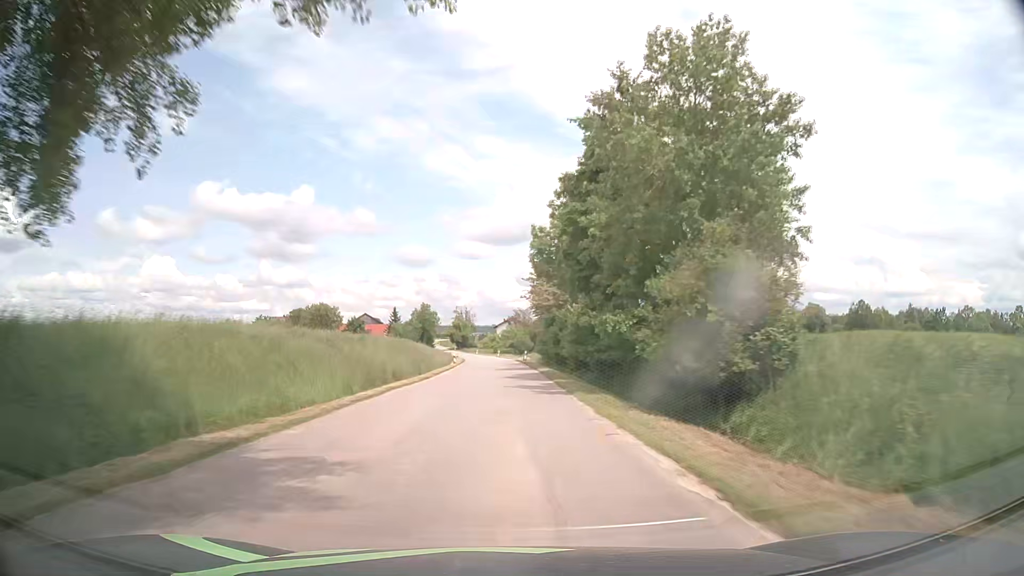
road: tertiary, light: Day
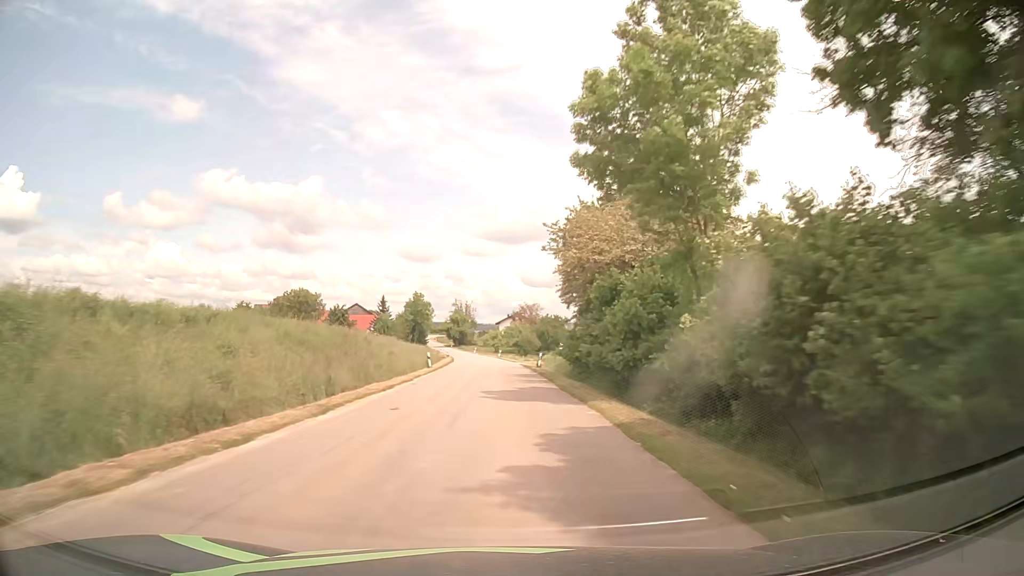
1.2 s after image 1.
(-0.3, +23.8) m; -1°
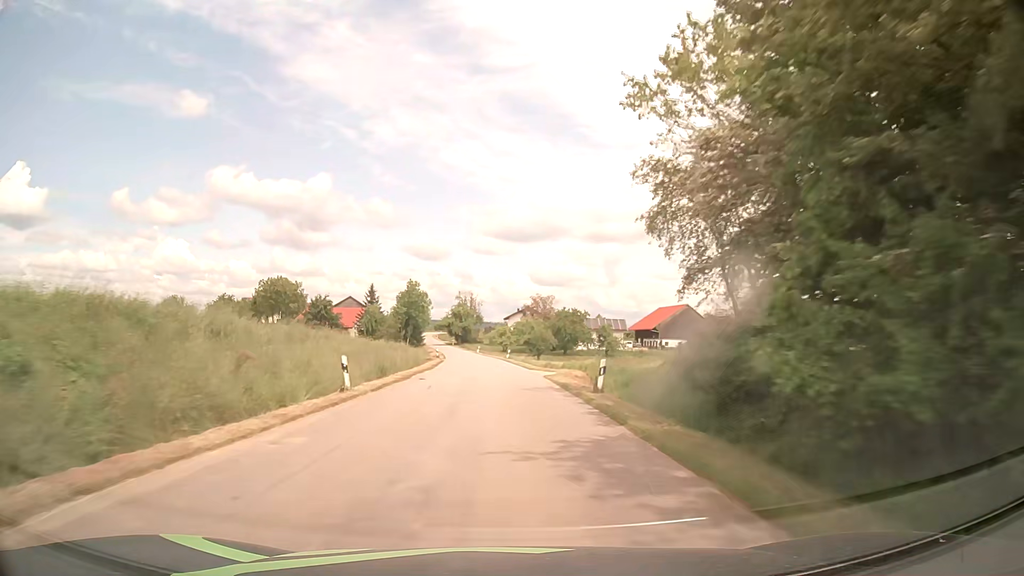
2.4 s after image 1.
(-0.1, +24.2) m; -1°
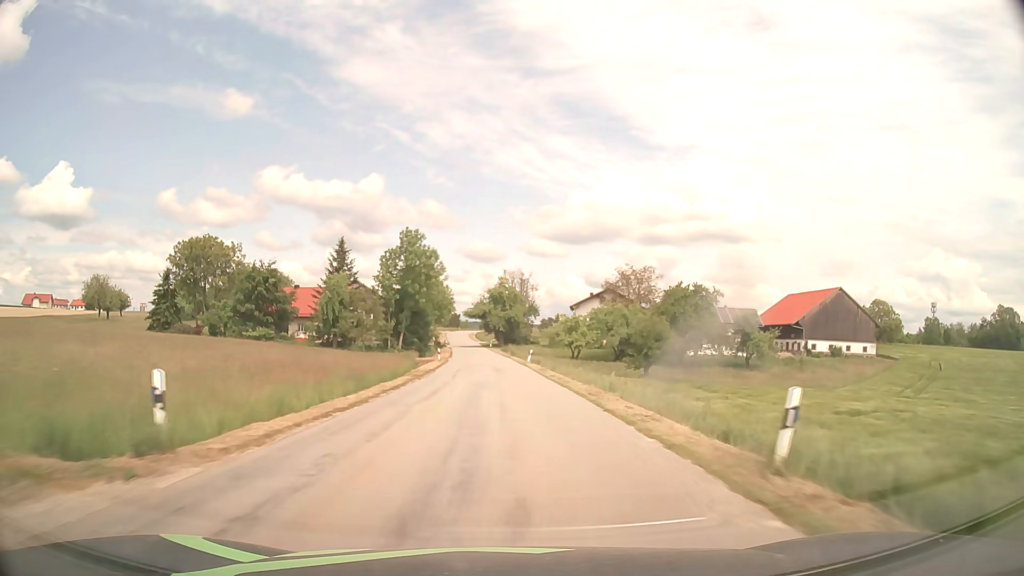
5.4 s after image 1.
(-1.9, +61.4) m; -4°
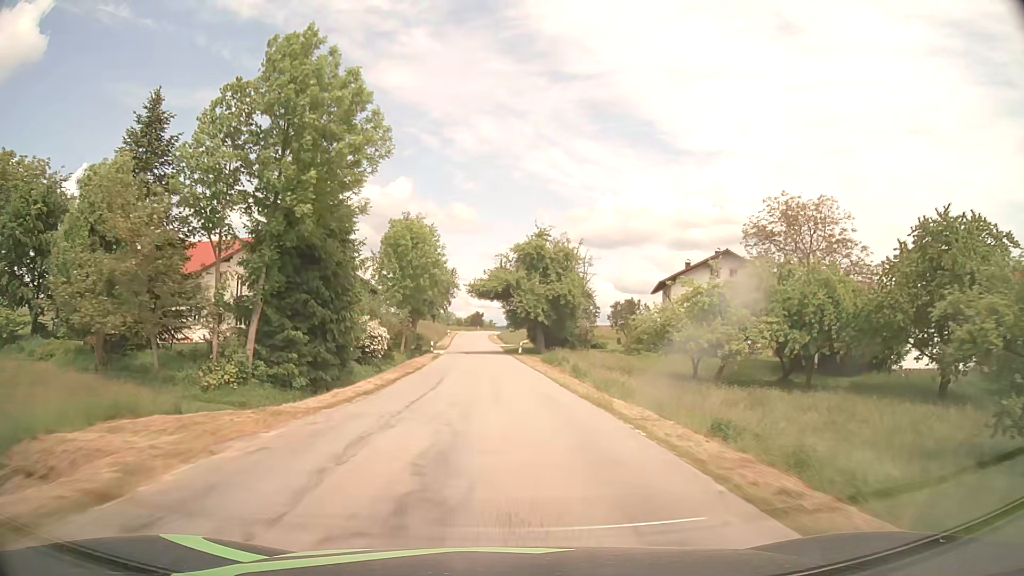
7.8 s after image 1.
(-1.0, +49.6) m; -2°
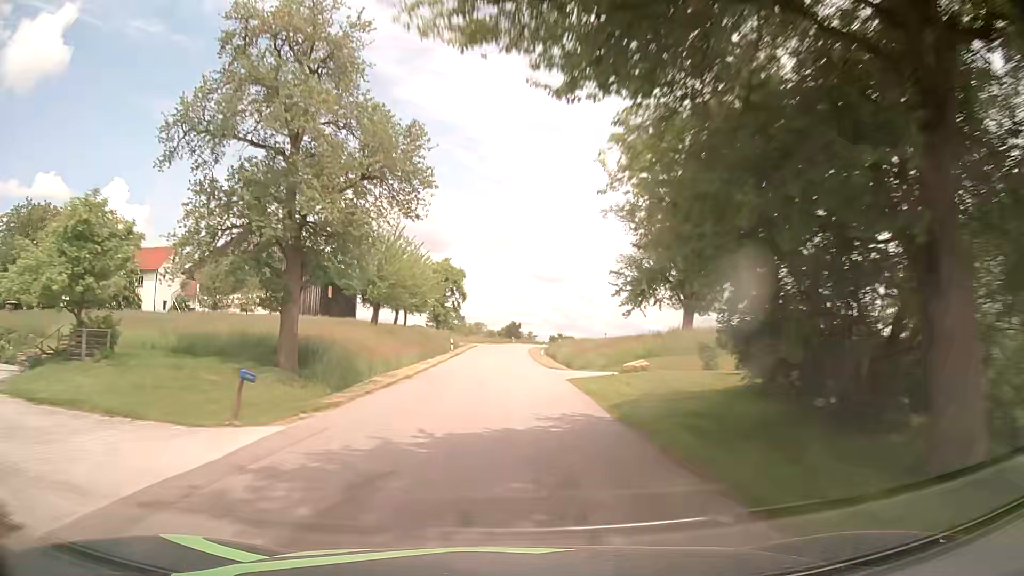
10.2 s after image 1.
(-1.4, +49.5) m; -3°
